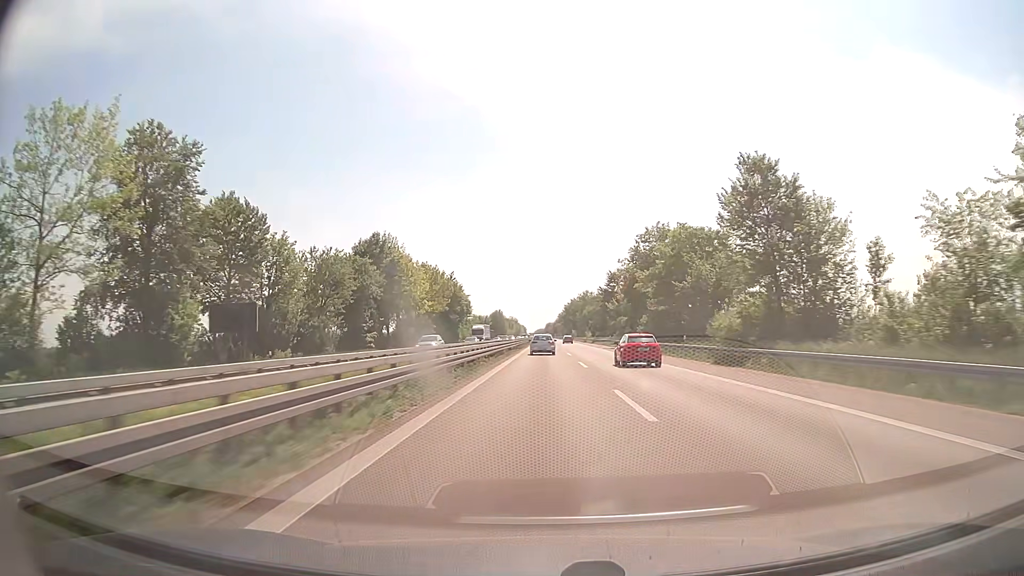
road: trunk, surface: asphalt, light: Day
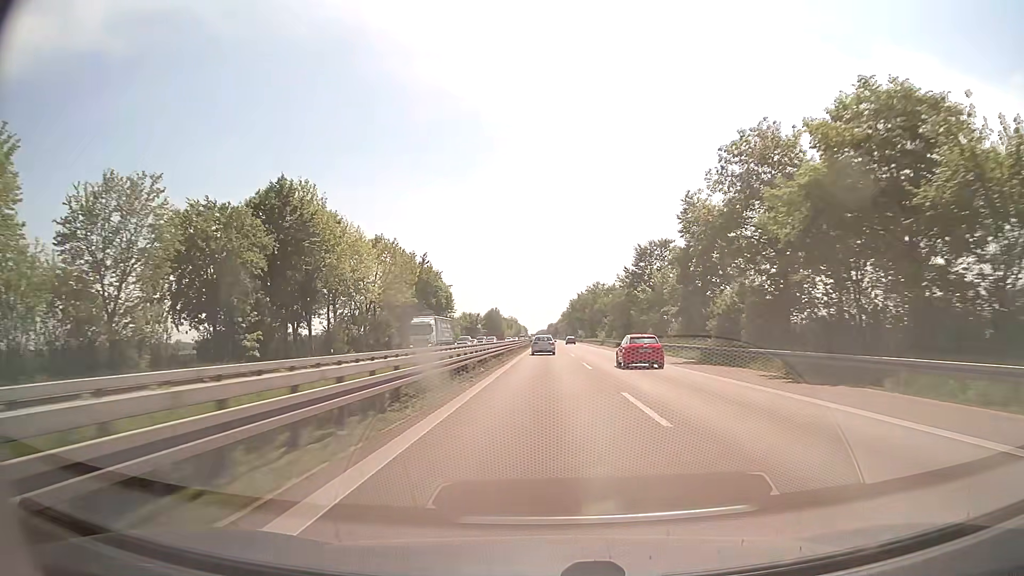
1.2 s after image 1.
(0.0, +36.5) m; 0°
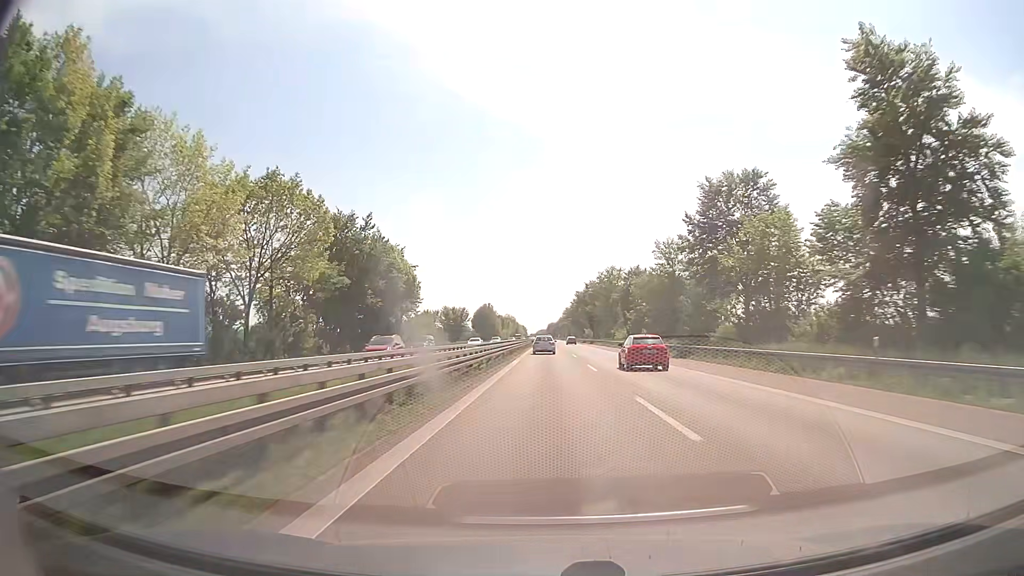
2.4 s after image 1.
(0.0, +37.4) m; 0°
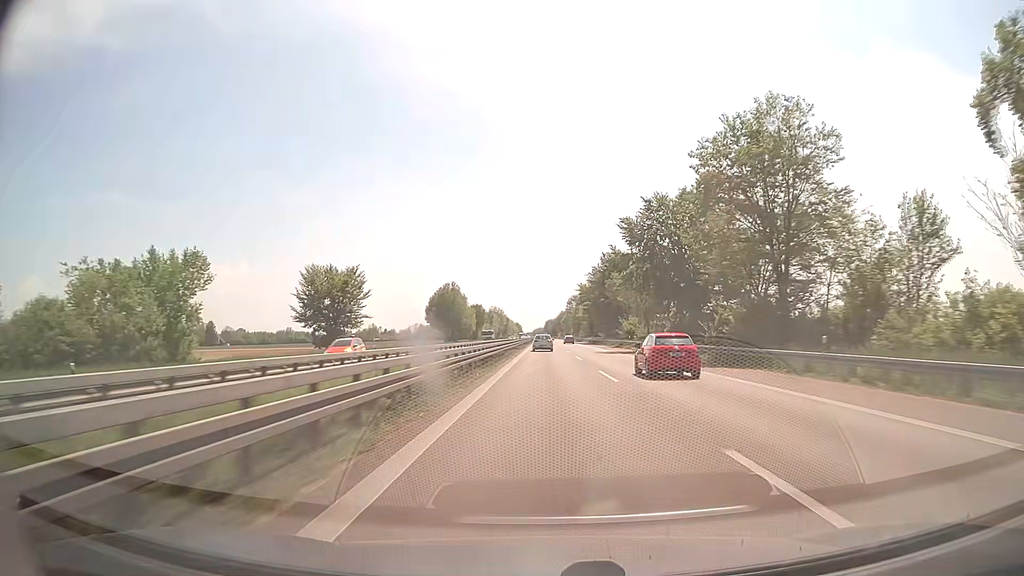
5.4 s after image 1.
(+0.3, +96.8) m; 0°
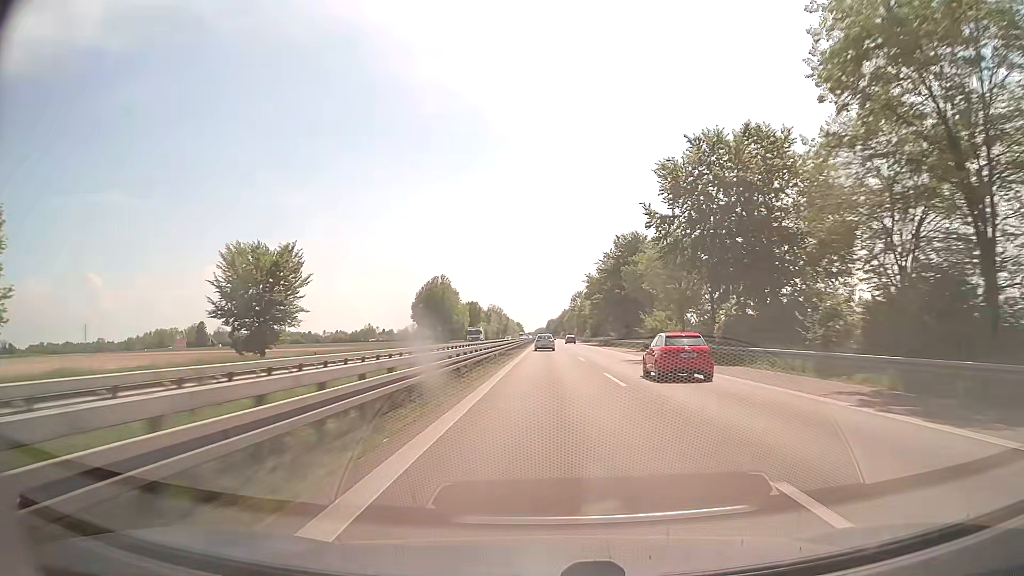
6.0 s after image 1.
(0.0, +19.7) m; 0°
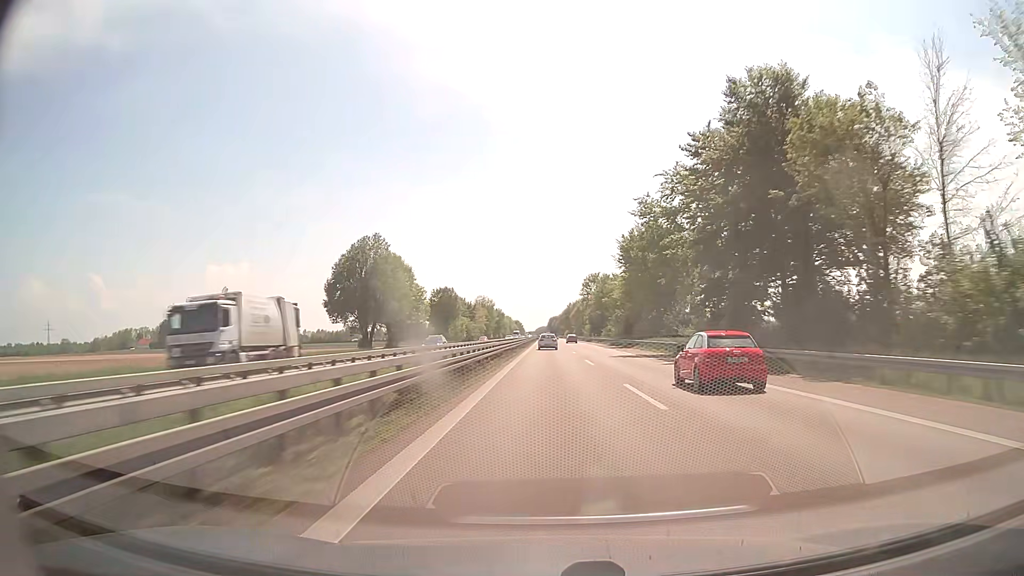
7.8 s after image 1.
(-0.2, +59.4) m; 0°
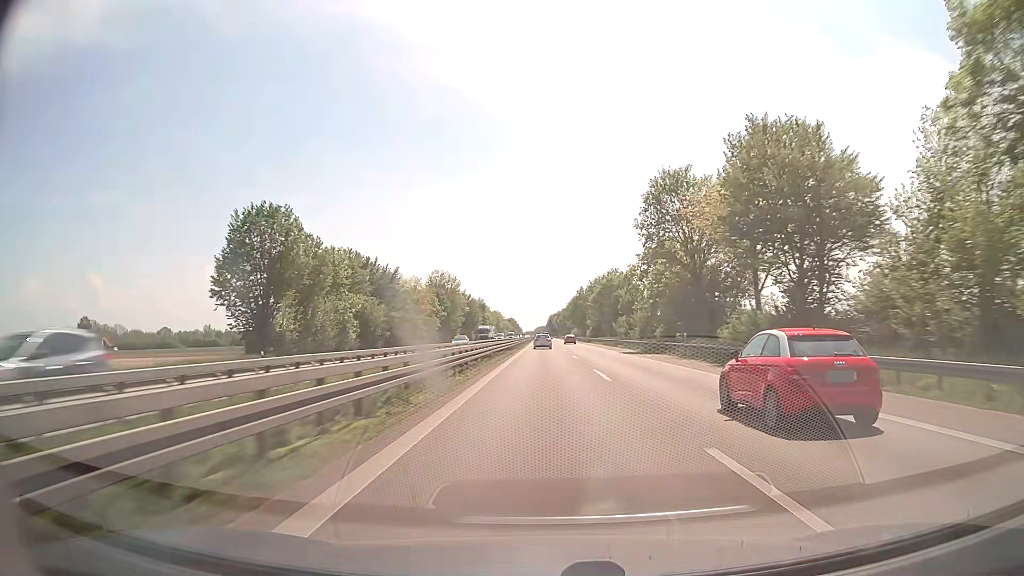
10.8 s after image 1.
(+0.1, +100.0) m; 0°
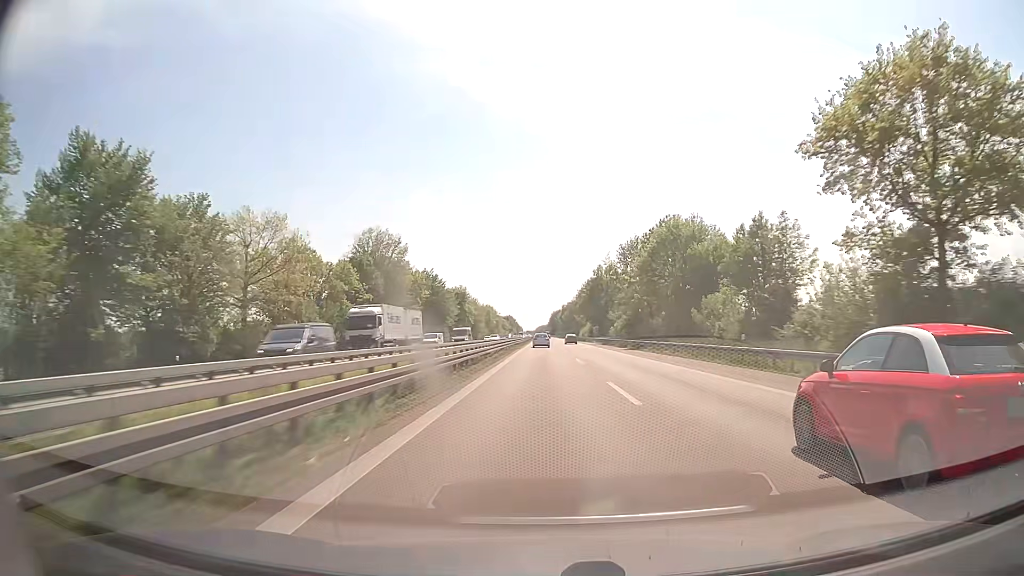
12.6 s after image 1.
(-0.1, +60.6) m; 0°
(0, +10) (0, +20) (0, +30) (0, +40) (0, +50) (0, +60) (0, +70) (0, +80) (0, +90) (0, +100) m
